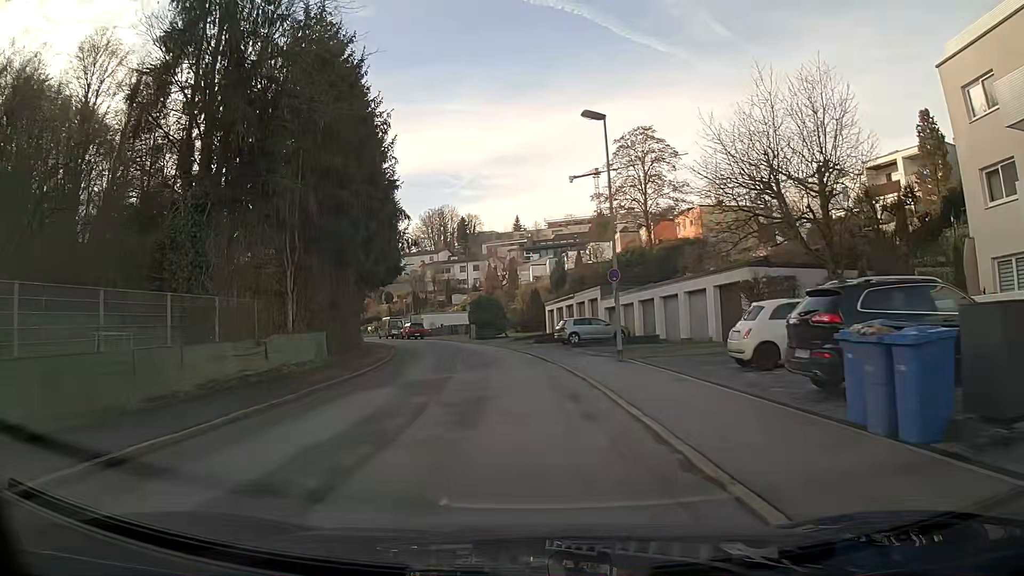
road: residential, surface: asphalt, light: Day
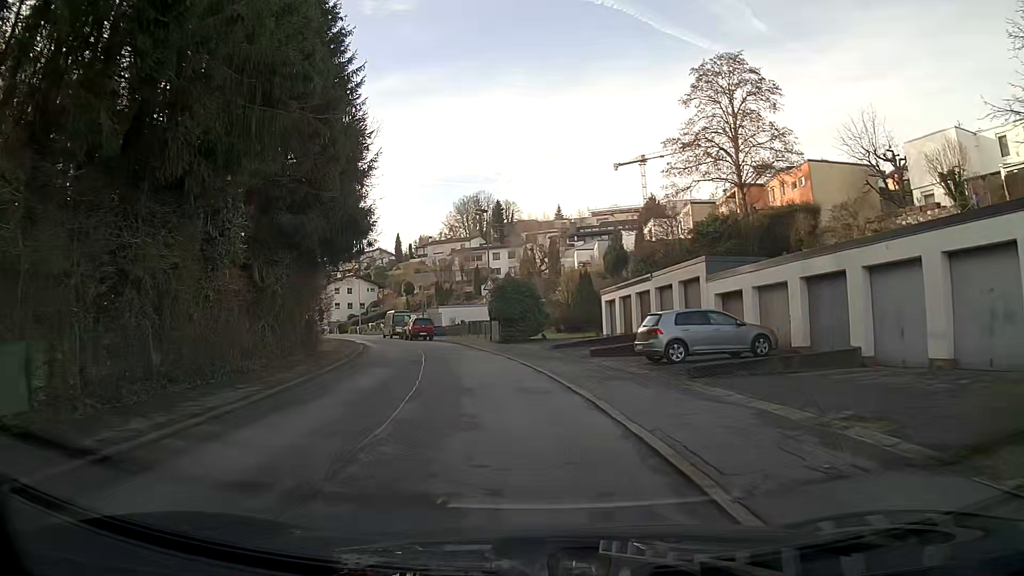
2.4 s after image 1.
(-0.5, +18.7) m; -3°
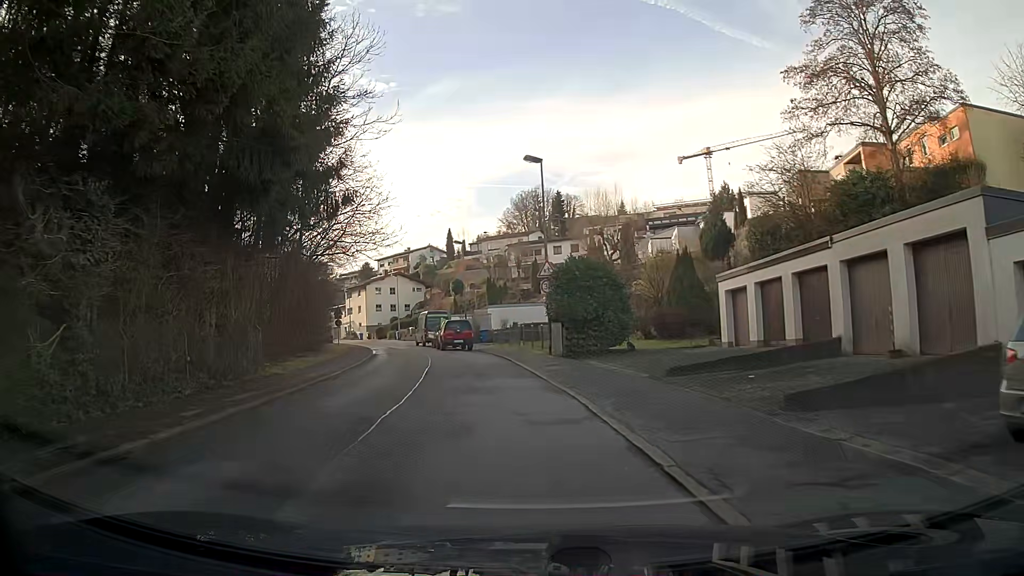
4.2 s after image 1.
(-0.7, +14.0) m; -6°
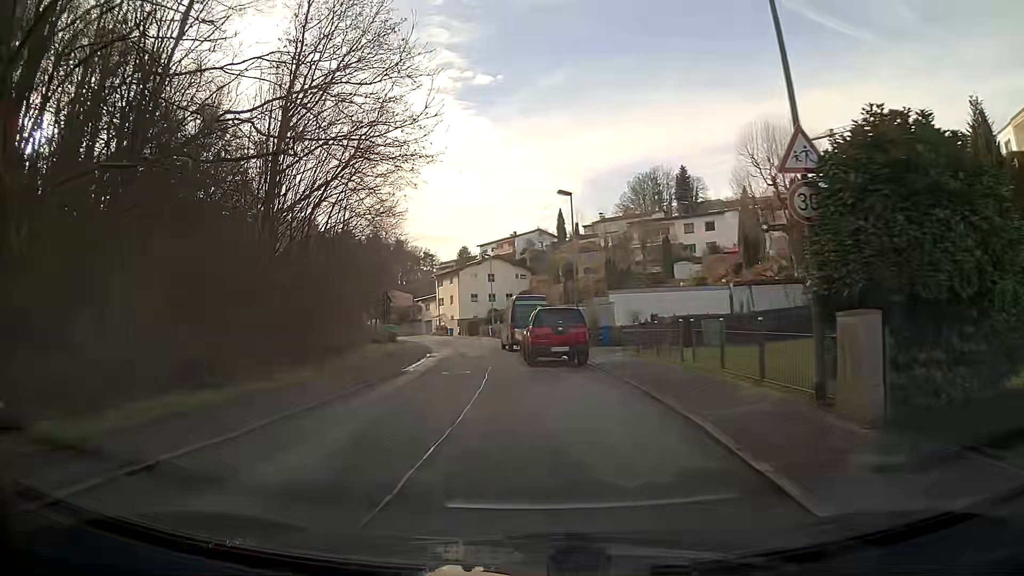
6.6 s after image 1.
(-1.6, +18.5) m; -11°
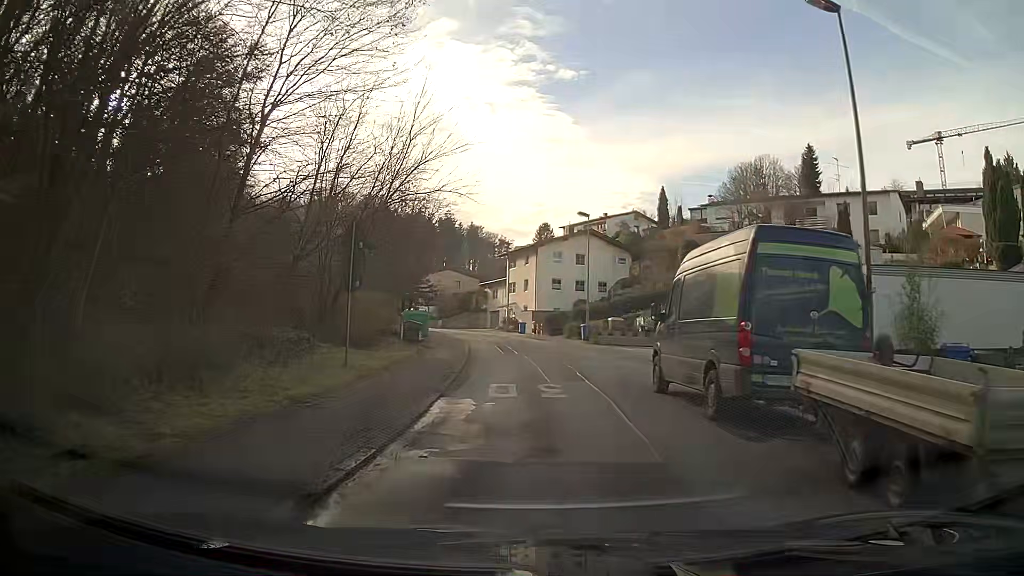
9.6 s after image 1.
(-1.7, +23.1) m; -4°
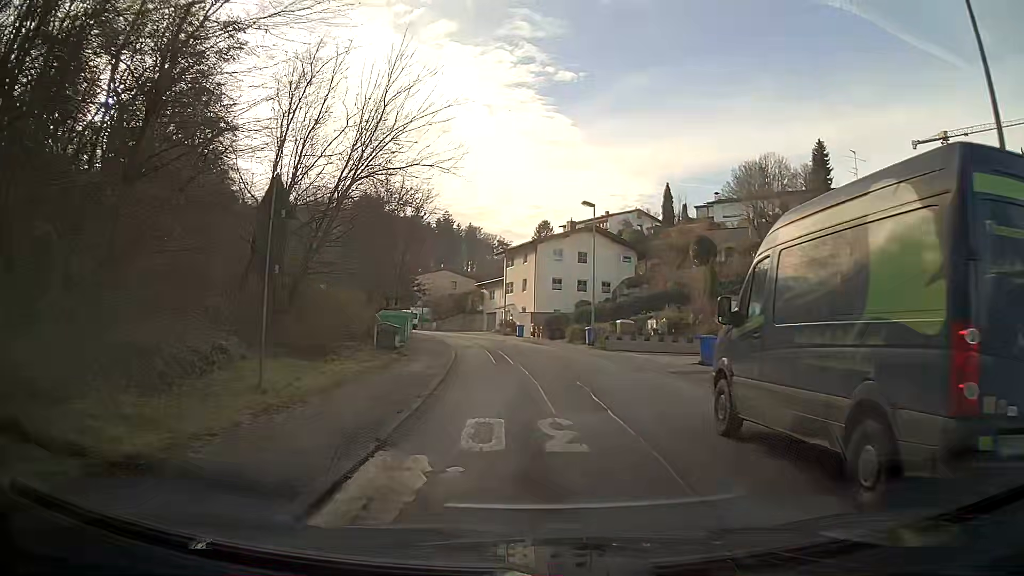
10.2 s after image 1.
(0.0, +4.7) m; 0°
